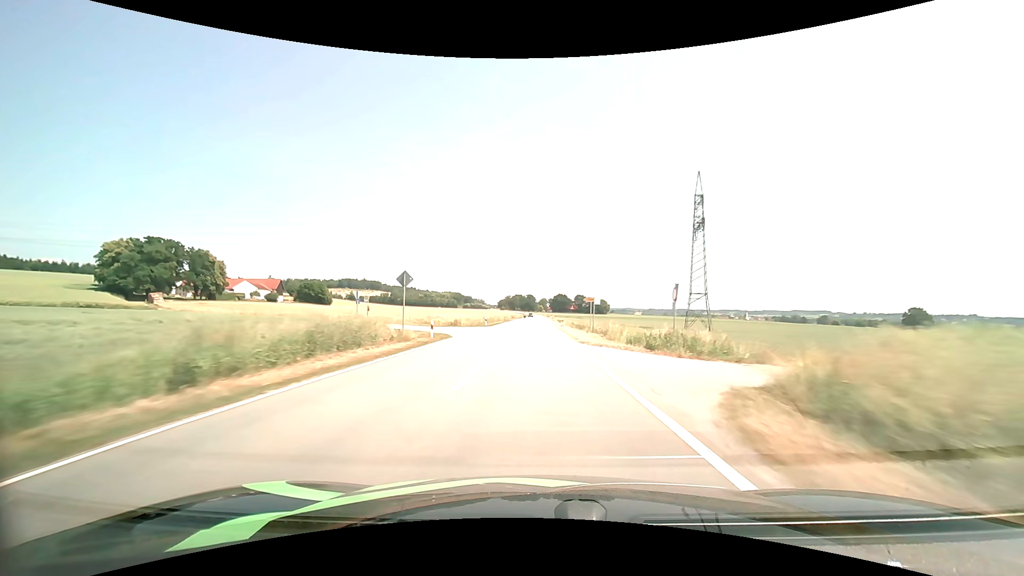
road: tertiary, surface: asphalt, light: Day
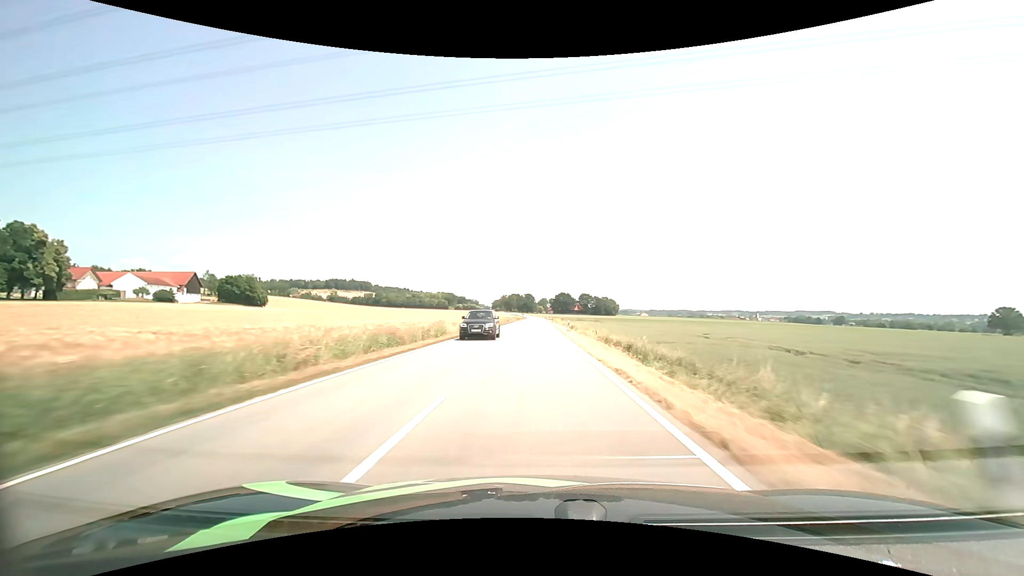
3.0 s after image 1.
(0.0, +79.2) m; 0°
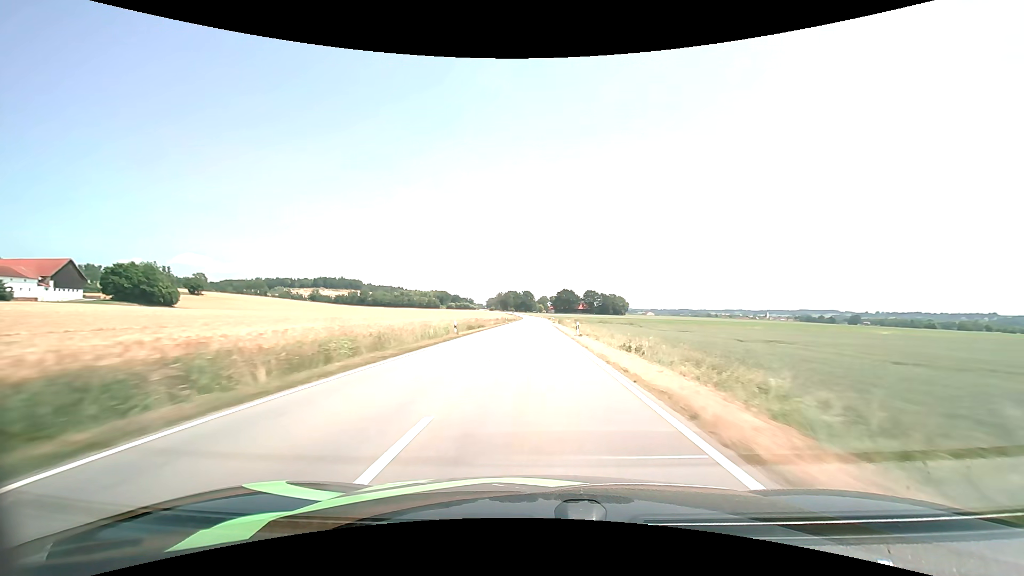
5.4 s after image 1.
(+0.1, +64.0) m; 0°
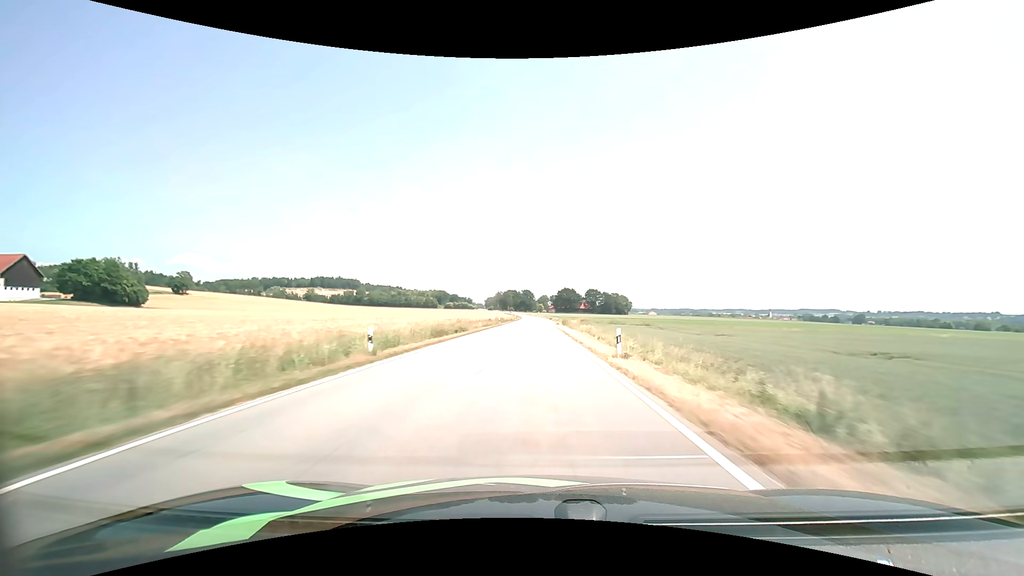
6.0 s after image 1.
(0.0, +16.1) m; 0°
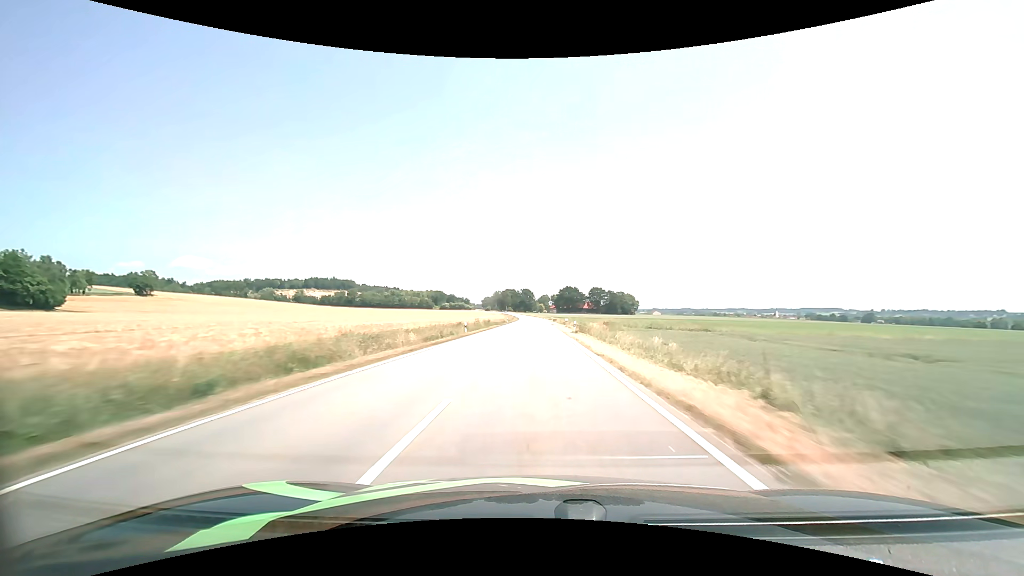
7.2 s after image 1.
(0.0, +32.4) m; 0°
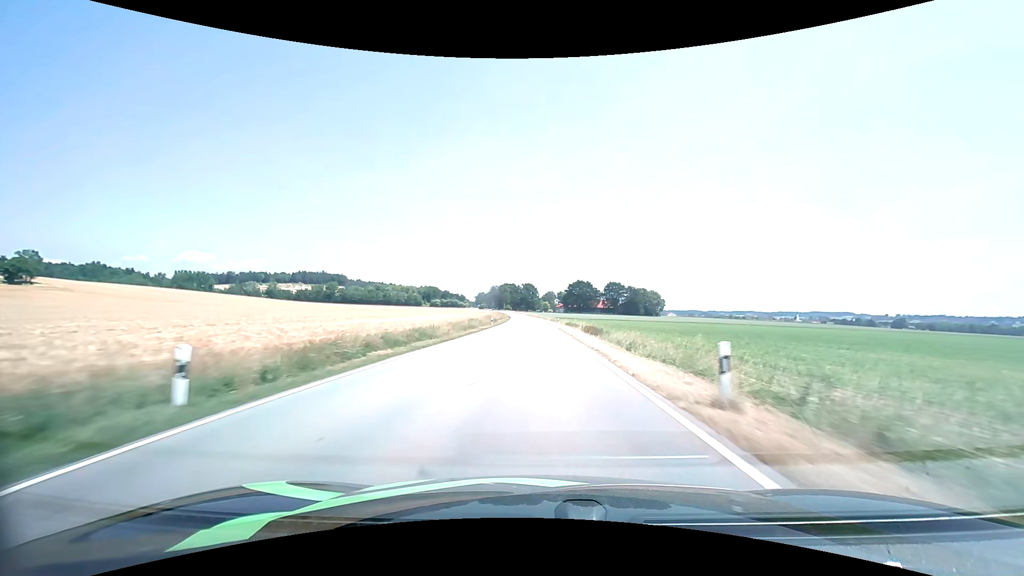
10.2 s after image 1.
(-0.3, +80.9) m; 0°
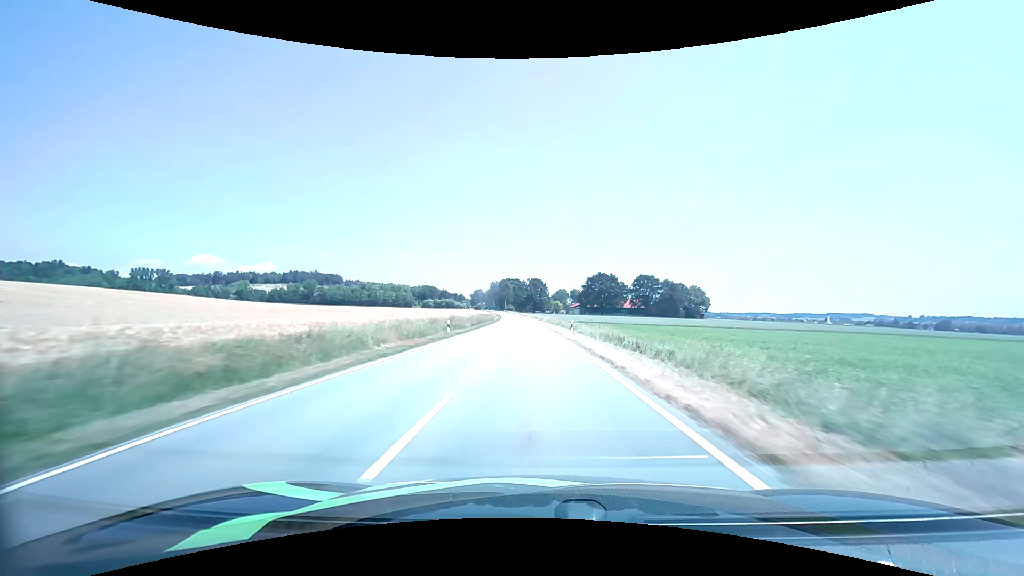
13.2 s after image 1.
(-0.7, +80.3) m; -1°
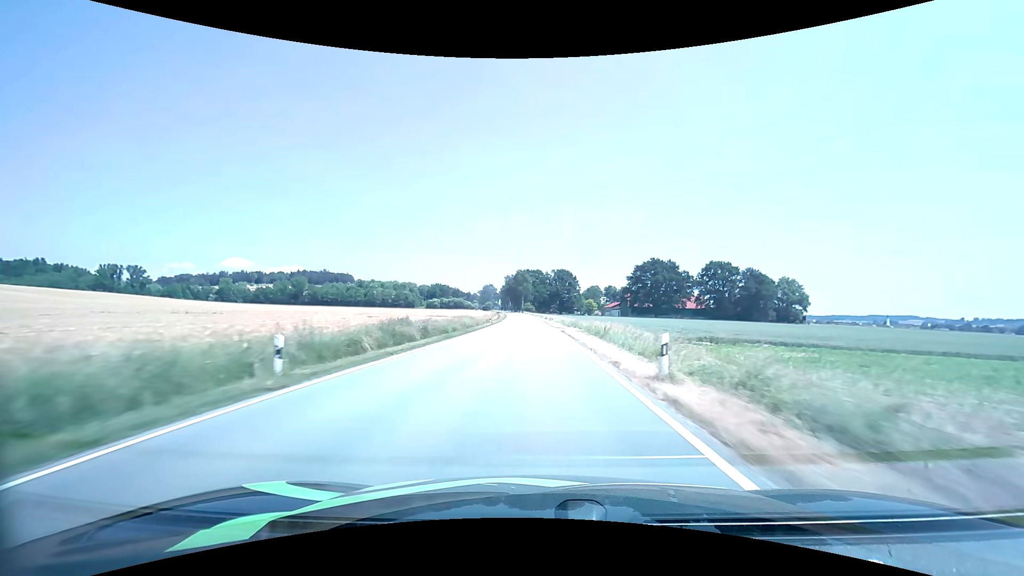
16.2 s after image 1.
(-2.0, +79.0) m; -3°
(0, +10) (0, +20) (0, +30) (0, +40) (0, +50) (-1, +60) (-1, +70) (-1, +80) (-2, +90) (-2, +100) m
